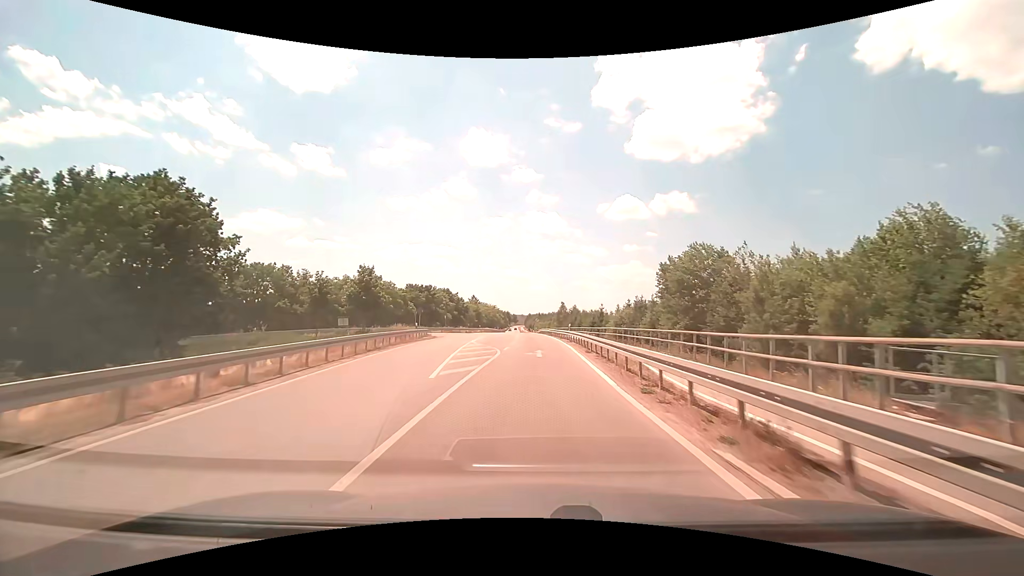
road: tertiary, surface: asphalt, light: Day
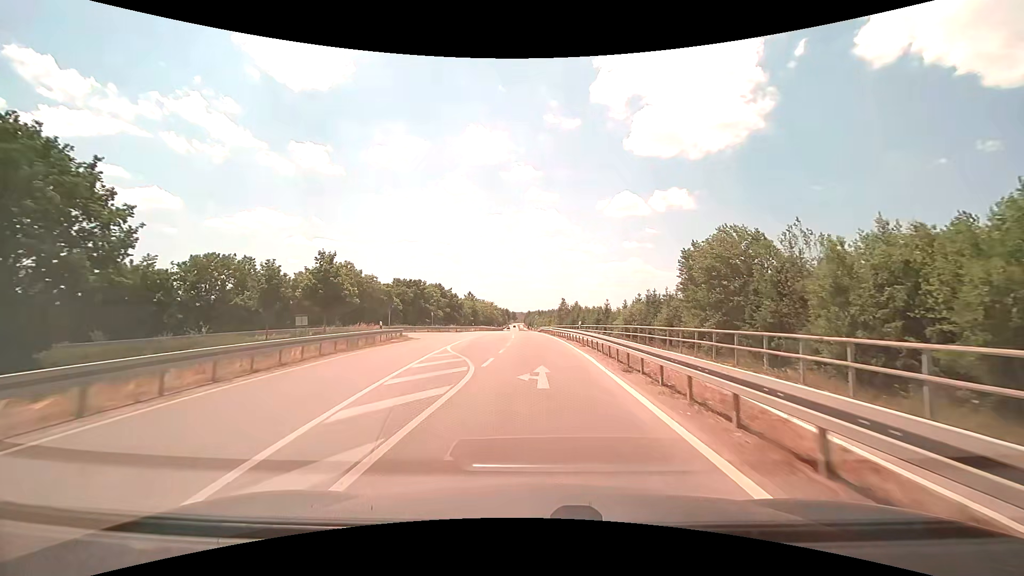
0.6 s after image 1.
(0.0, +9.6) m; 0°
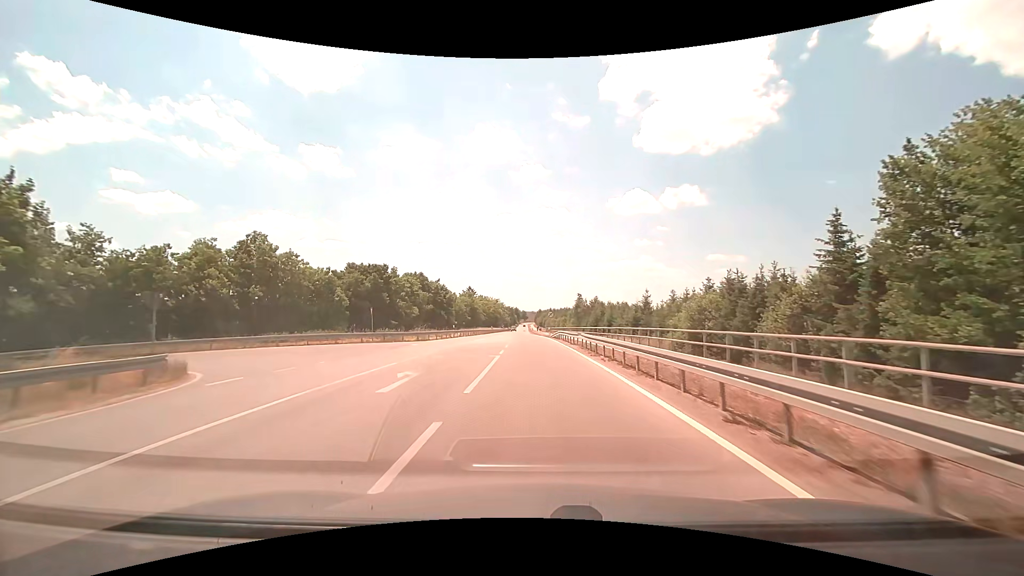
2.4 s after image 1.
(-0.2, +28.7) m; -1°
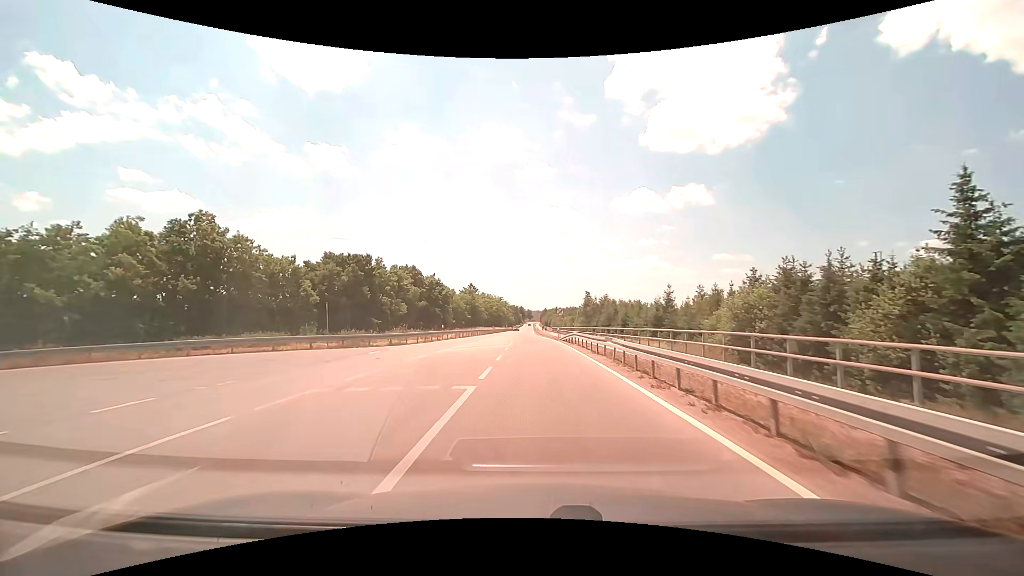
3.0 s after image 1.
(-0.1, +9.6) m; -1°
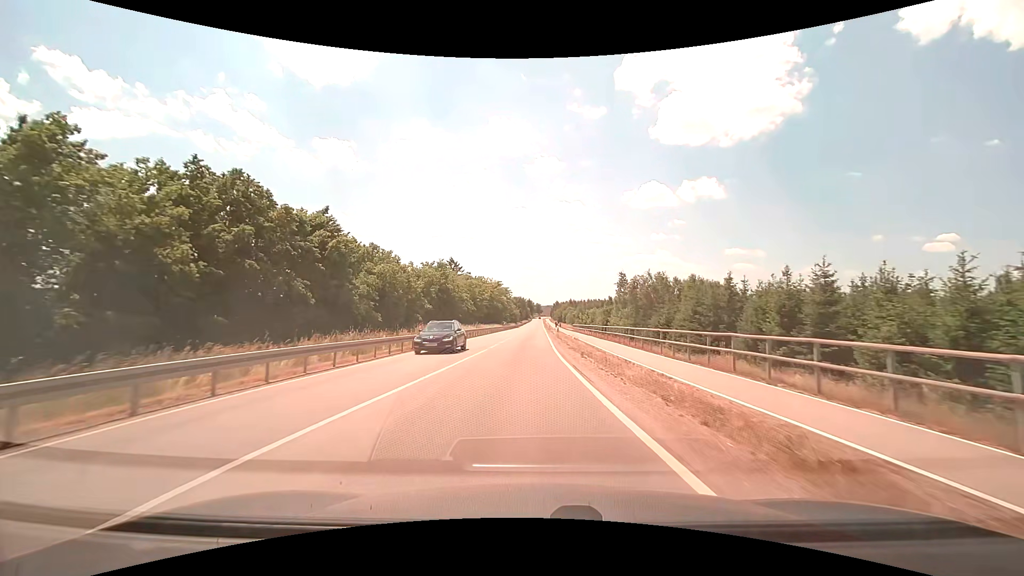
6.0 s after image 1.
(-0.7, +50.9) m; -1°
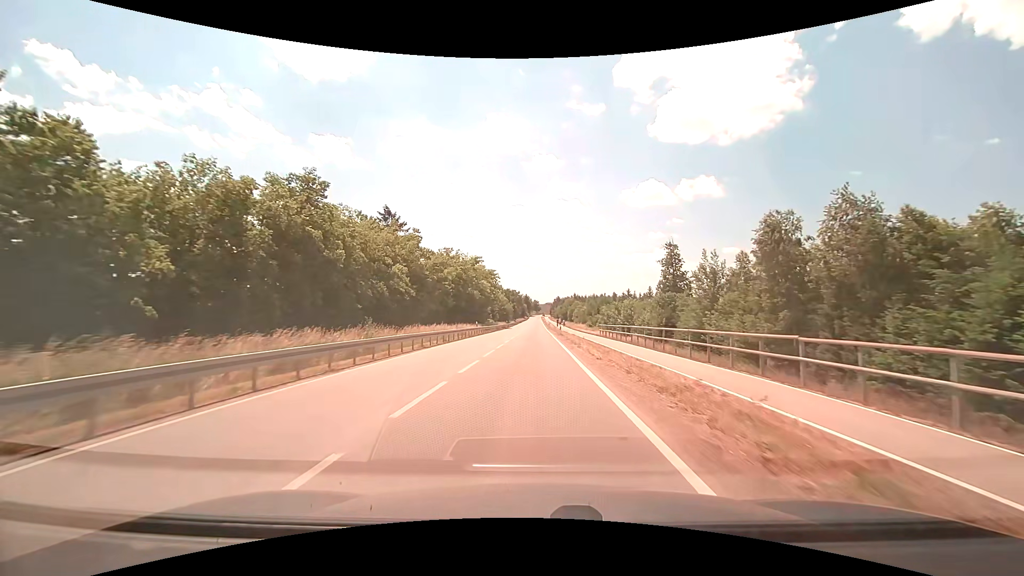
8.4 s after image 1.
(-0.2, +43.9) m; 0°
(0, +10) (0, +20) (0, +30) (0, +40) (0, +50) (+1, +60) (+1, +70) (+1, +80) (+1, +90) (+1, +100) m
